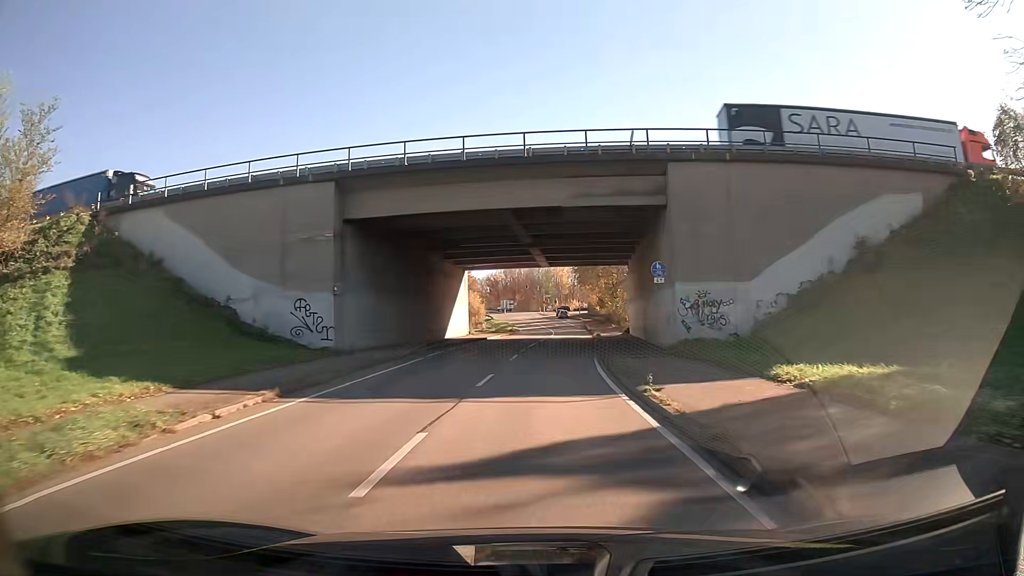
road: secondary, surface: asphalt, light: Day
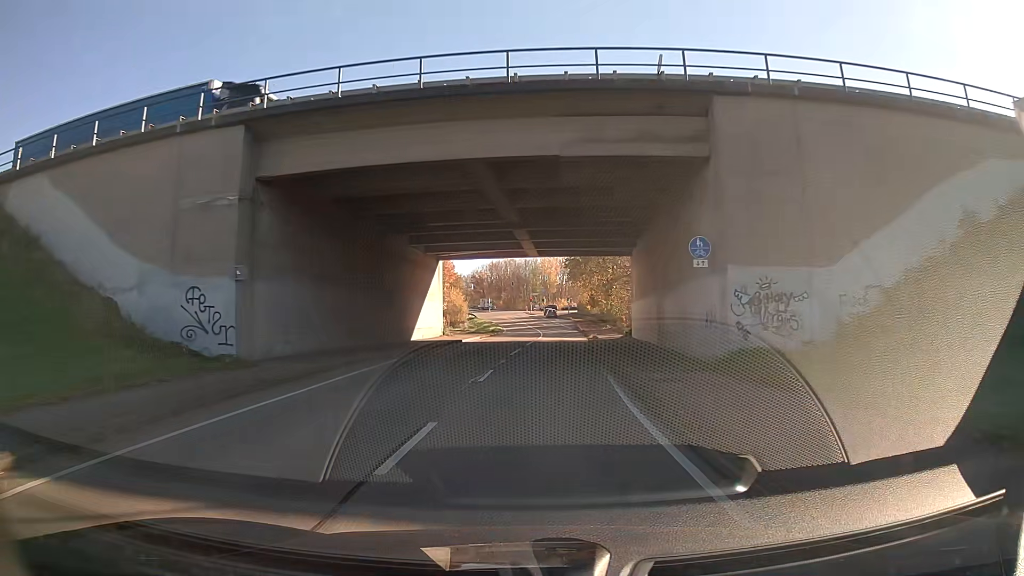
(+0.1, +8.2) m; +1°
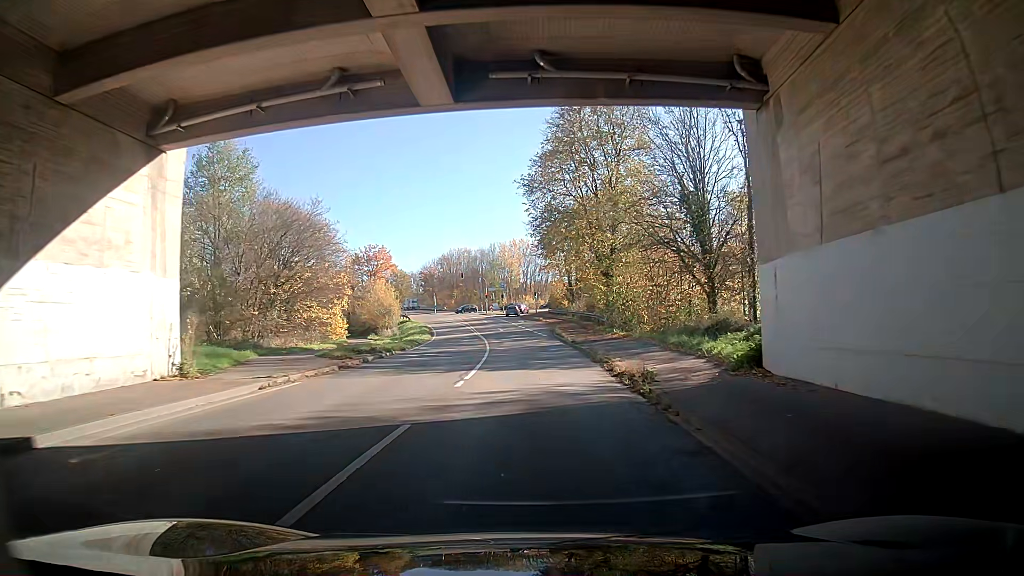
(+0.4, +32.3) m; -2°
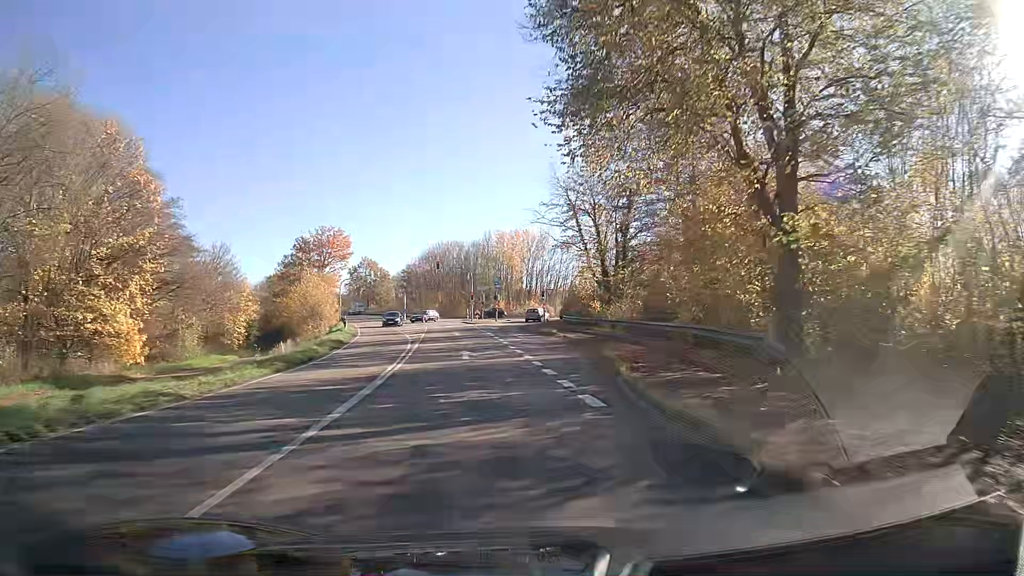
(+1.5, +32.4) m; +3°
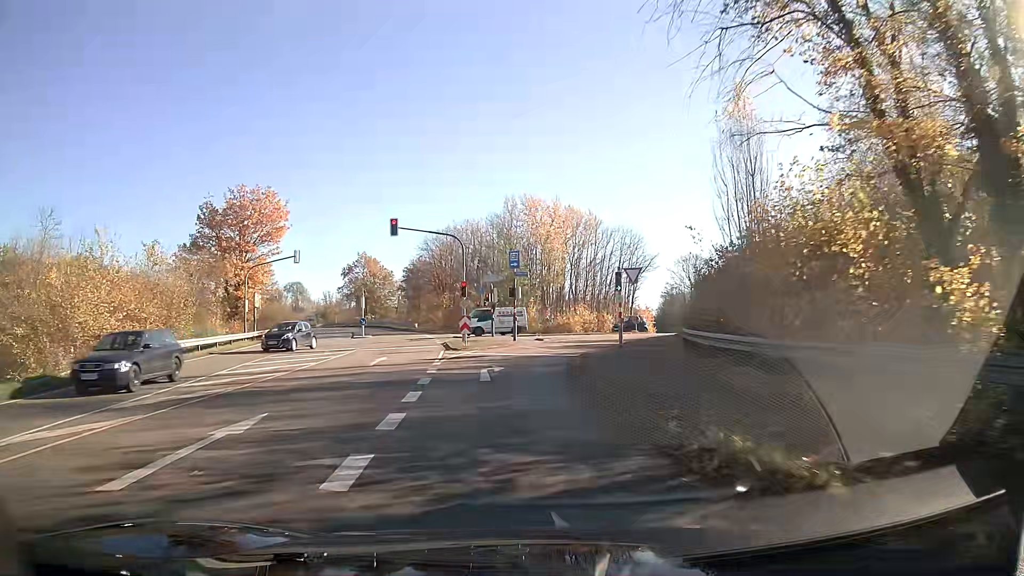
(-0.7, +37.0) m; -4°
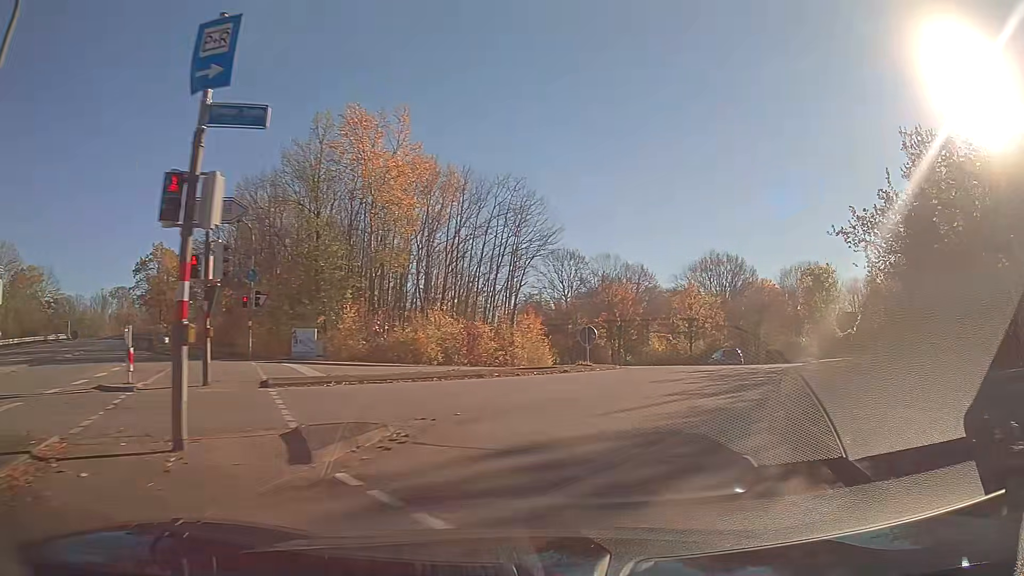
(+2.1, +29.1) m; +19°
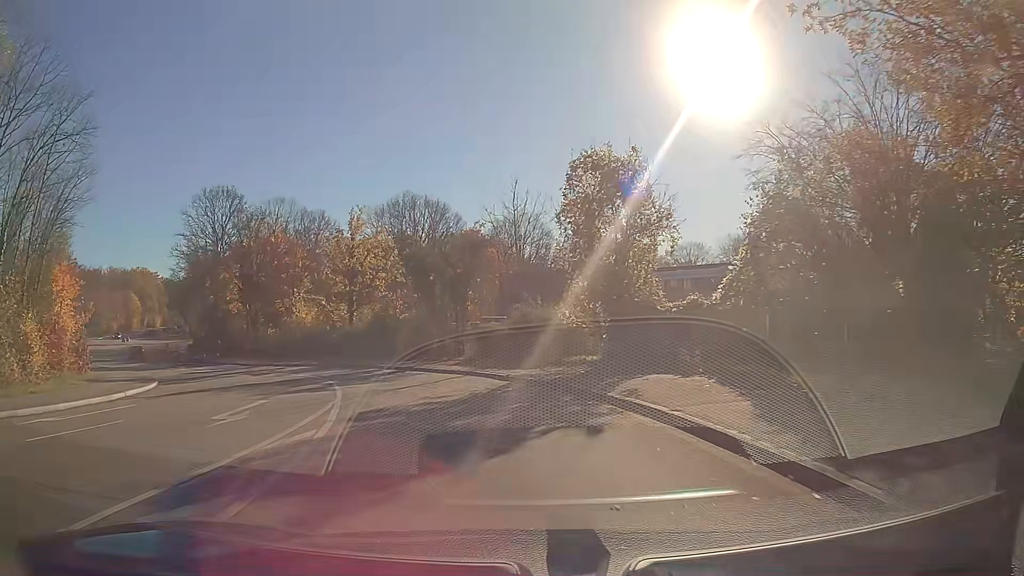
(+7.0, +26.0) m; +18°
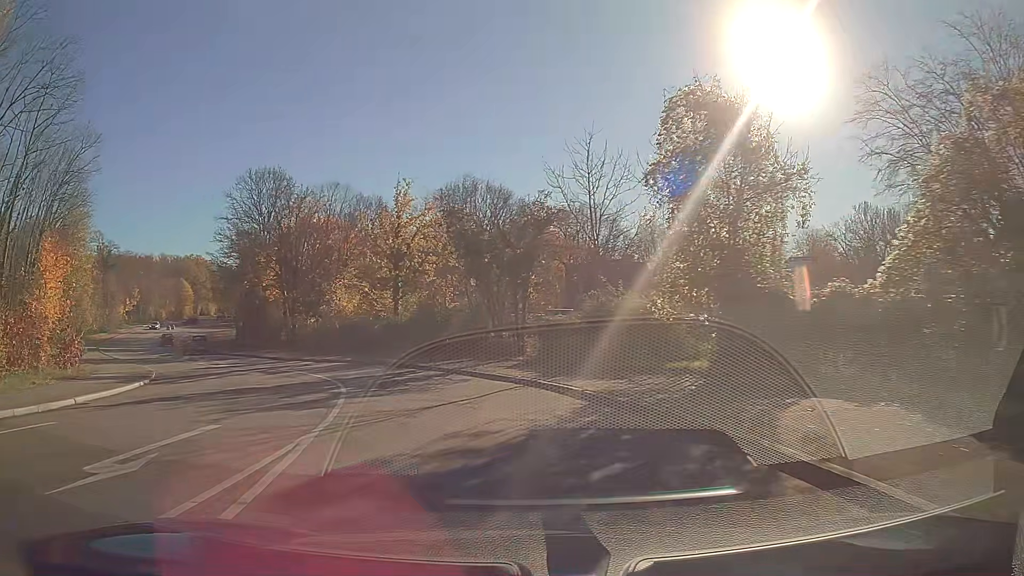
(-0.3, +5.5) m; -6°
(-1, +10) (-4, +19) (-9, +28) (-15, +36) (-21, +44) (-27, +52) (-32, +60) (-37, +69) (-42, +78) (-46, +87) m
